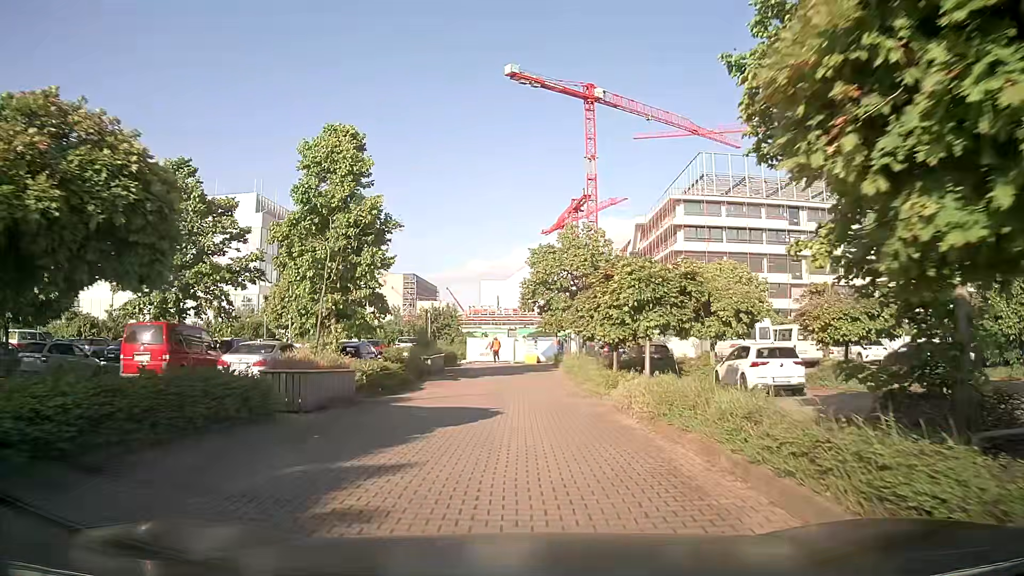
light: Day
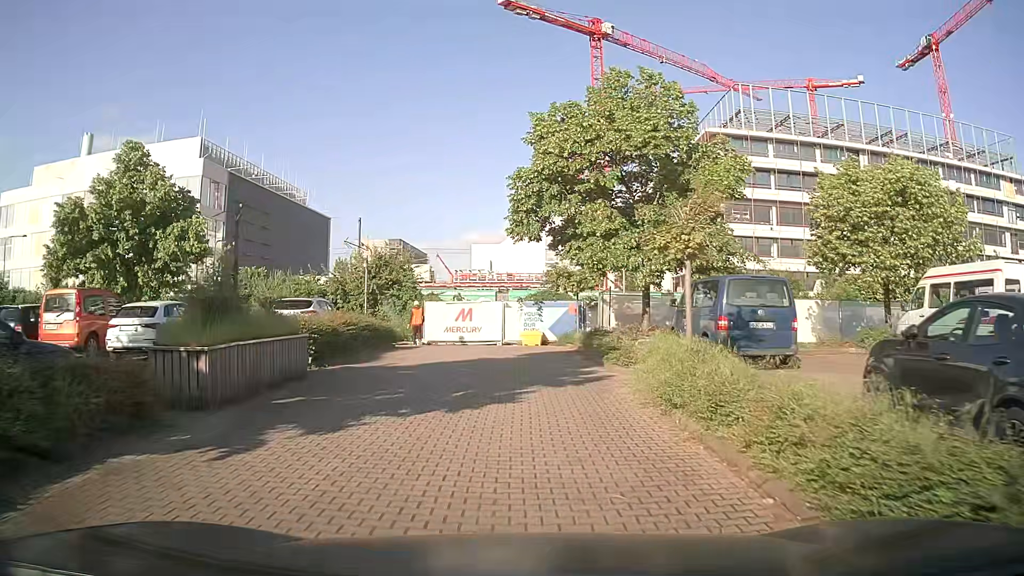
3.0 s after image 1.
(+0.2, +20.2) m; +1°
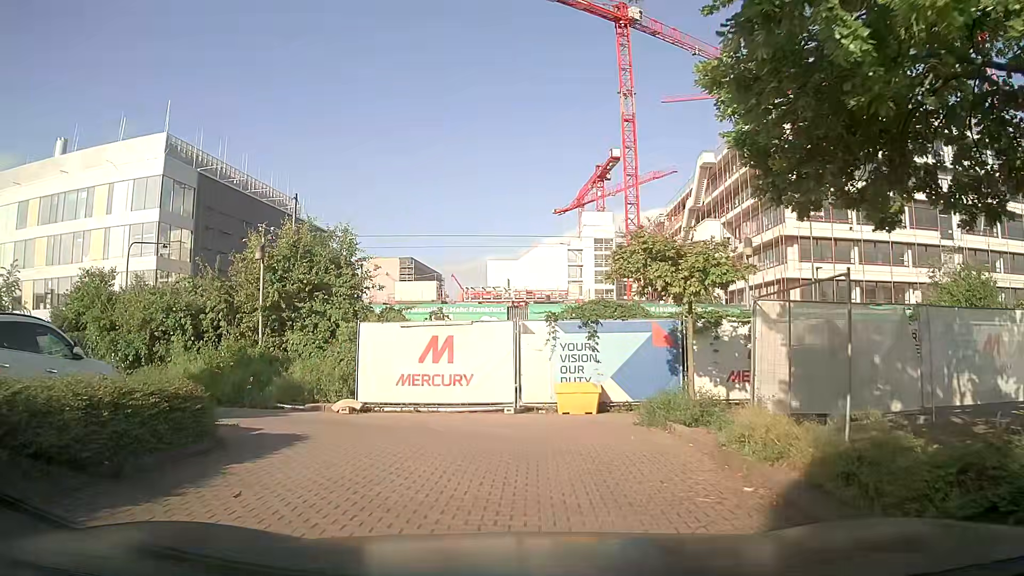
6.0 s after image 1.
(-0.2, +15.2) m; -2°
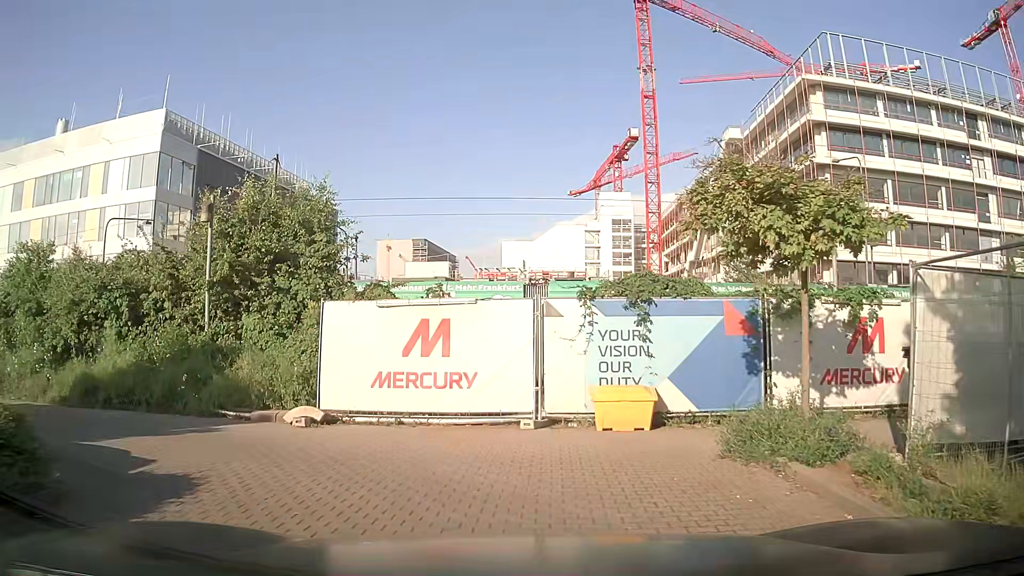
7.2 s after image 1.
(-0.1, +4.0) m; 0°
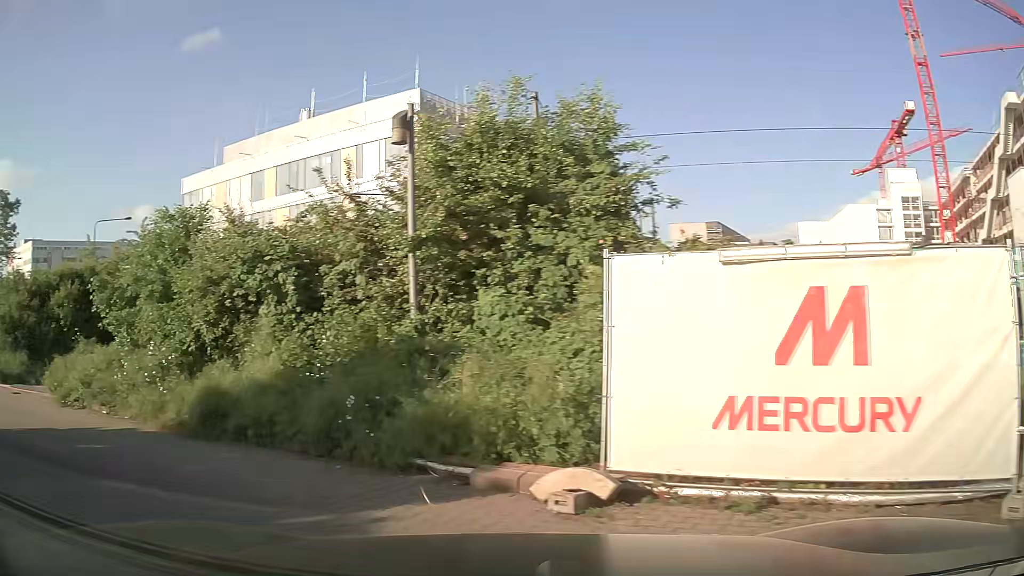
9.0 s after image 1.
(-0.8, +5.5) m; -27°
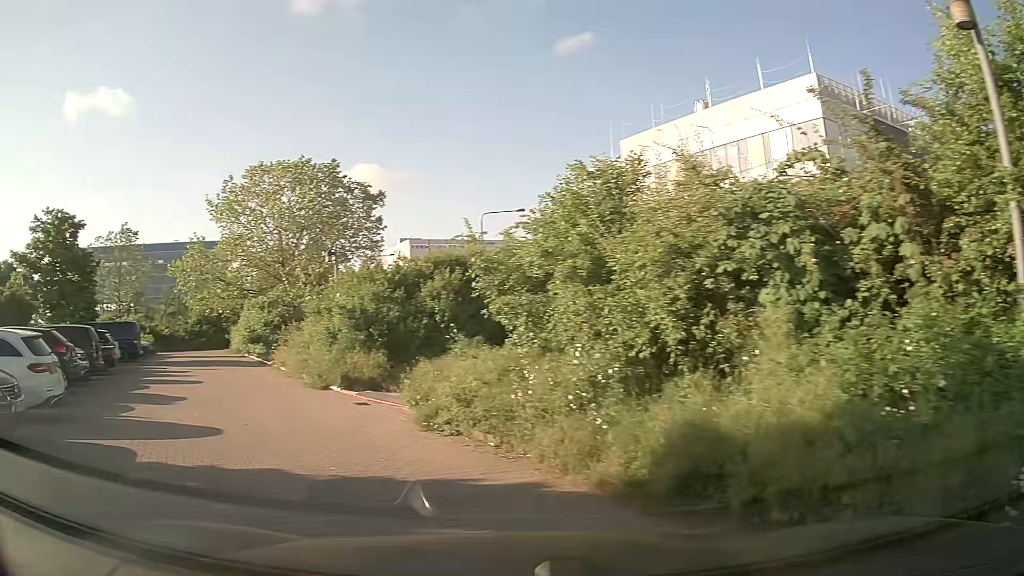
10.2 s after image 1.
(-1.1, +3.7) m; -32°
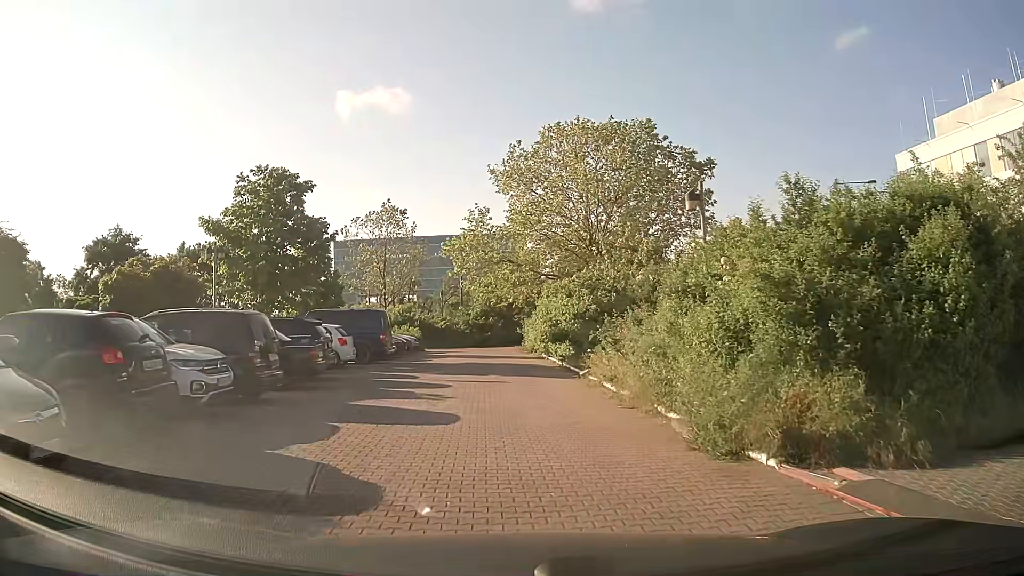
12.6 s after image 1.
(-3.1, +8.7) m; -26°
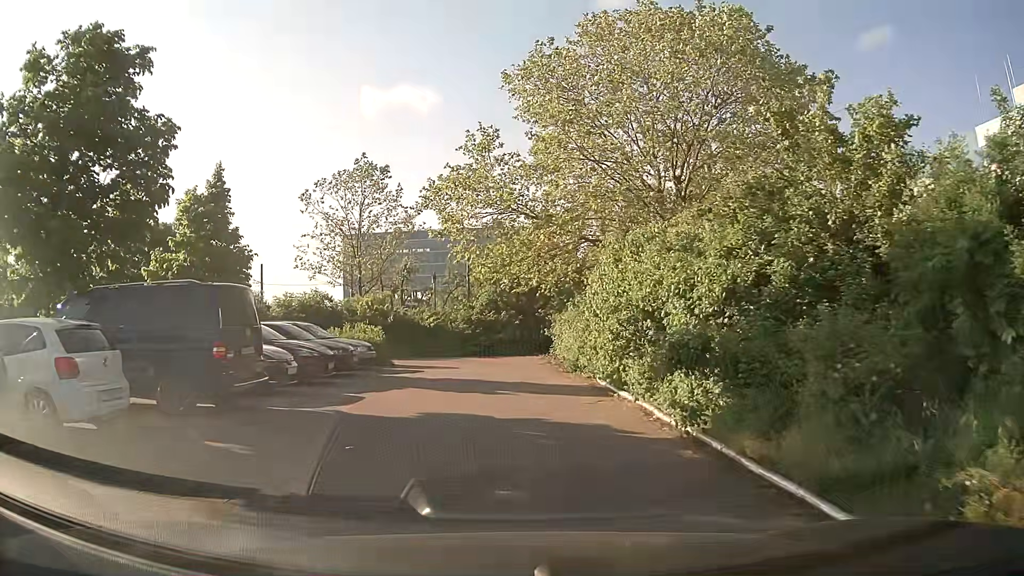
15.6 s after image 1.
(-0.4, +14.9) m; -2°
